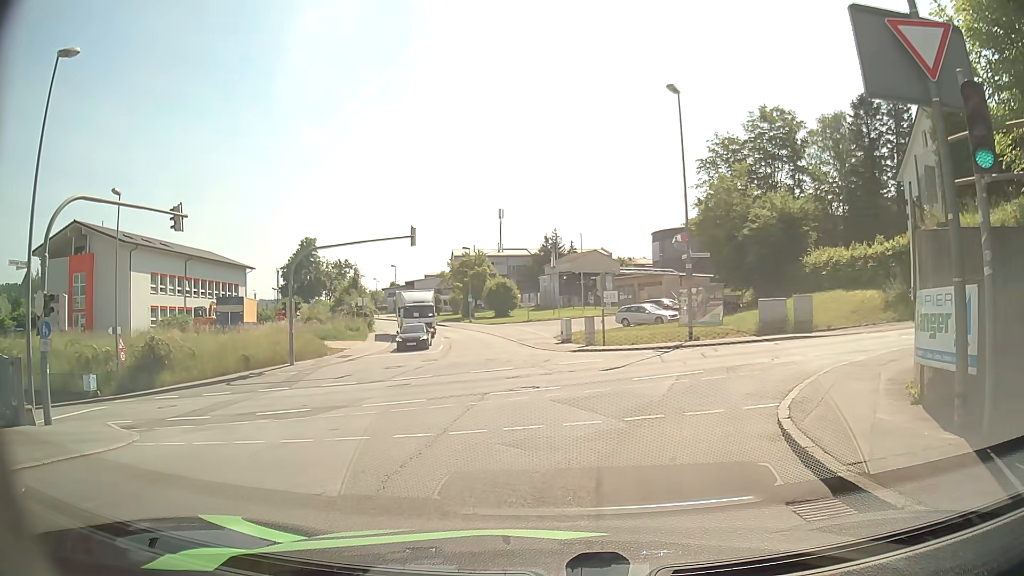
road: residential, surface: asphalt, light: Day
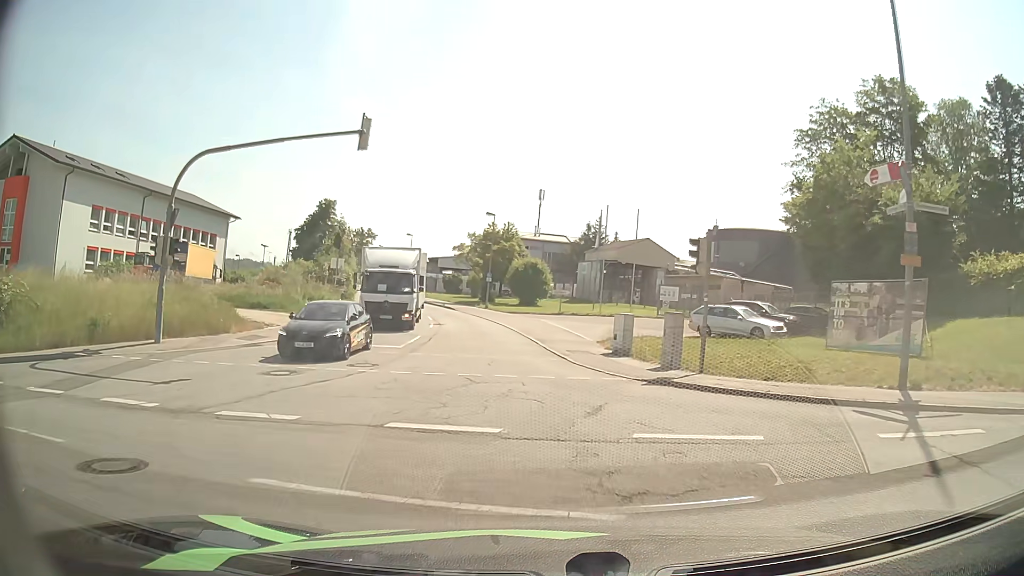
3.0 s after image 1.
(-0.1, +15.6) m; -2°
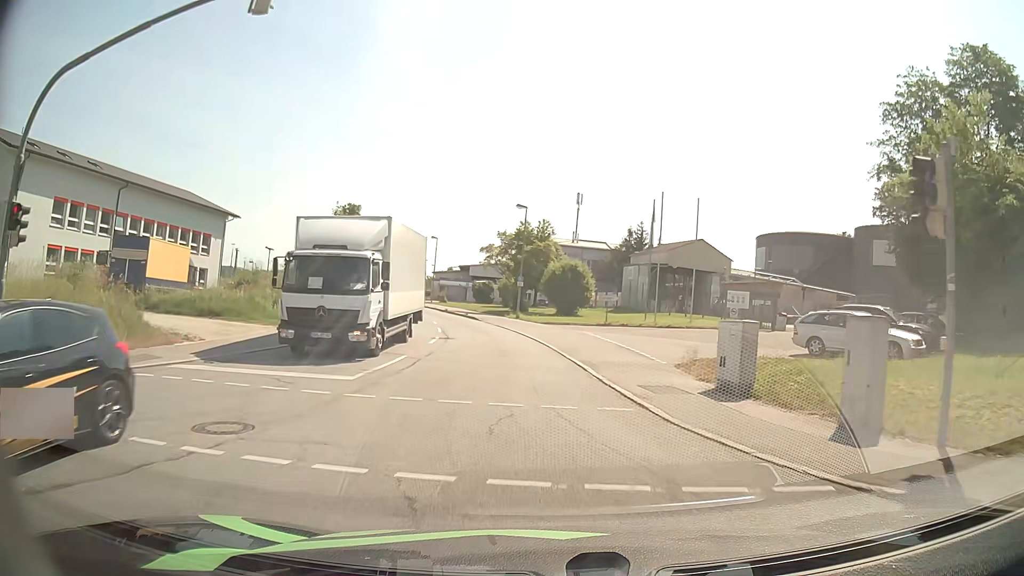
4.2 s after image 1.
(-0.2, +9.1) m; -3°
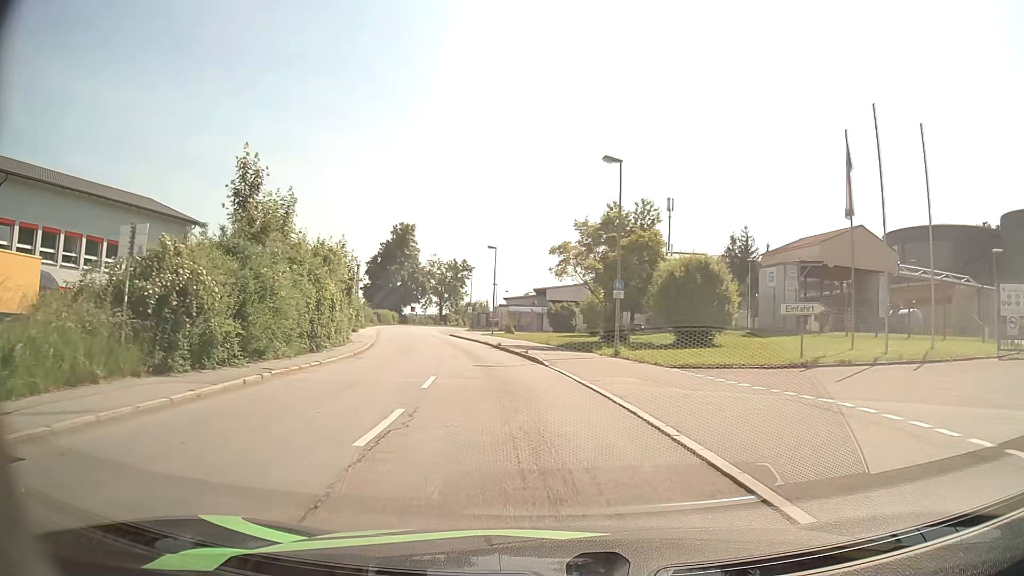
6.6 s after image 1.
(-1.3, +20.9) m; -7°
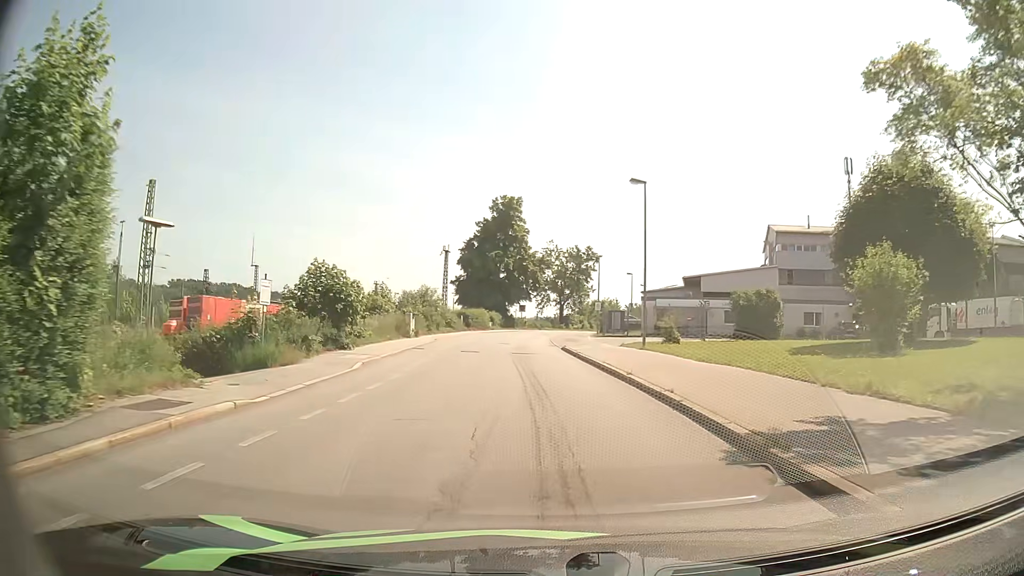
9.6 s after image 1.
(-3.1, +29.1) m; -10°
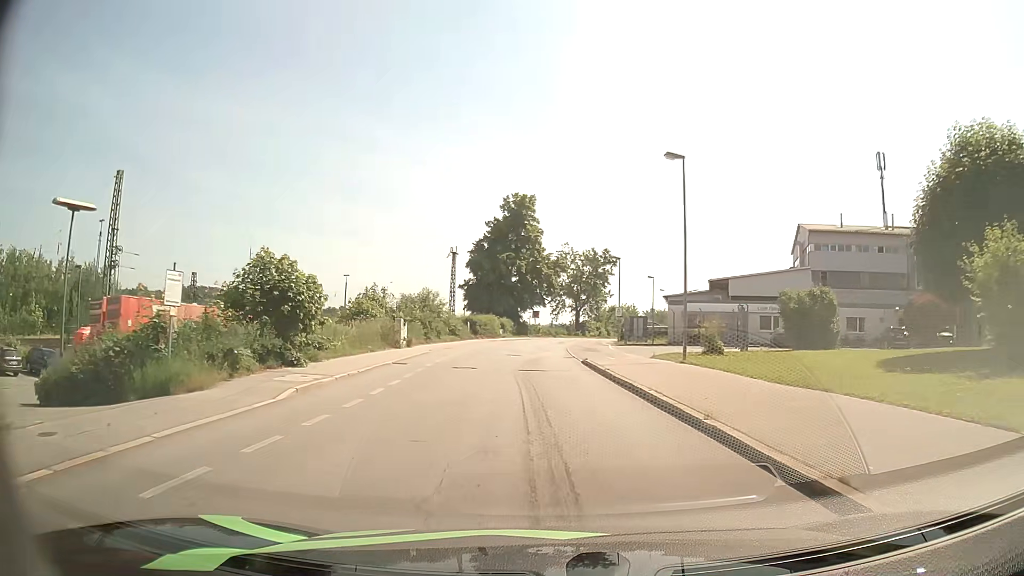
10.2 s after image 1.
(-0.1, +6.3) m; -1°
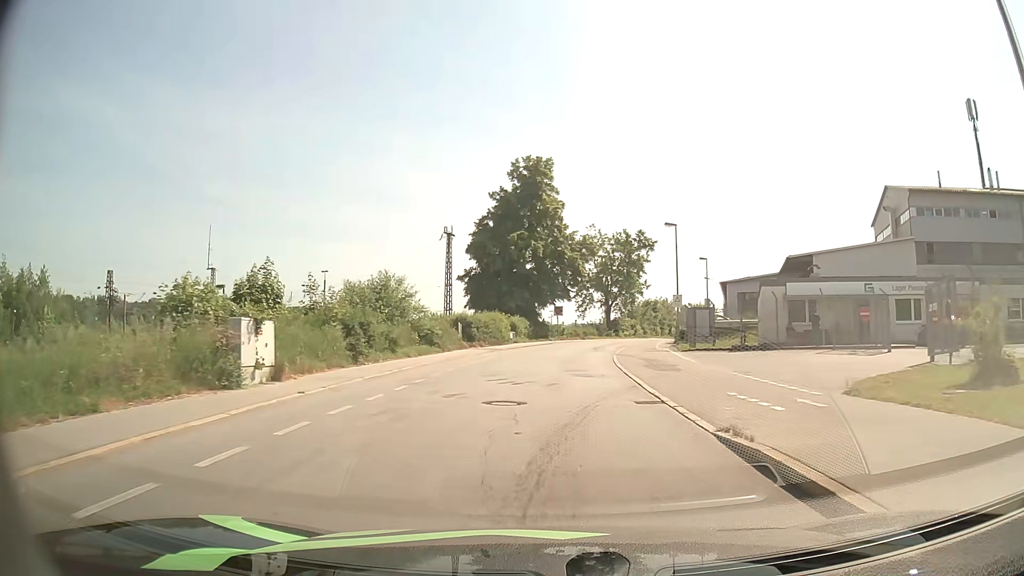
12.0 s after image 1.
(-0.4, +19.4) m; -2°
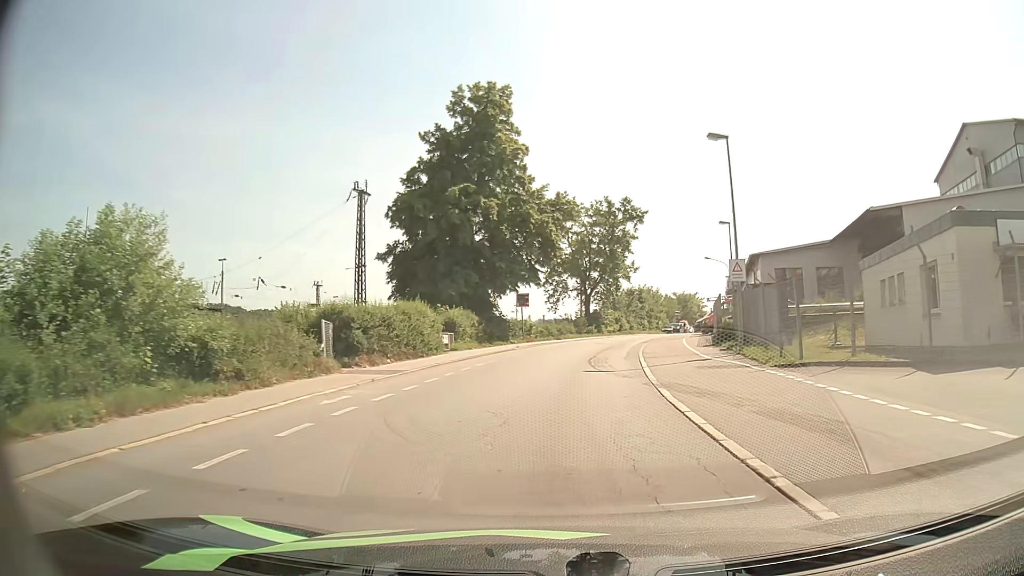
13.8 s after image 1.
(+0.3, +20.3) m; +2°
(0, +10) (+1, +20) (+2, +30) (+4, +40) (+6, +50) (+9, +59) (+12, +69) (+15, +78) (+19, +87) (+22, +97) m
